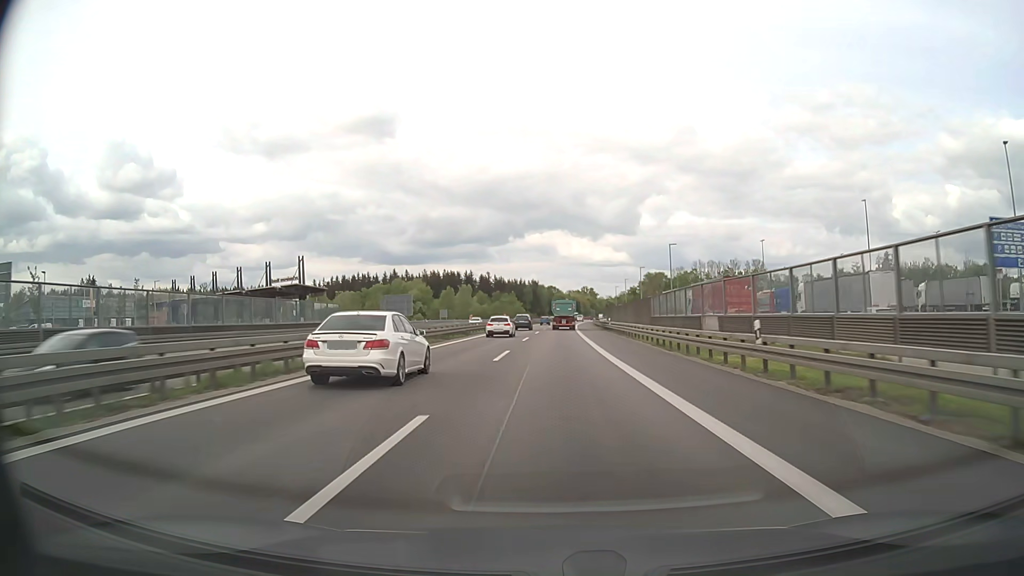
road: motorway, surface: asphalt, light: Day
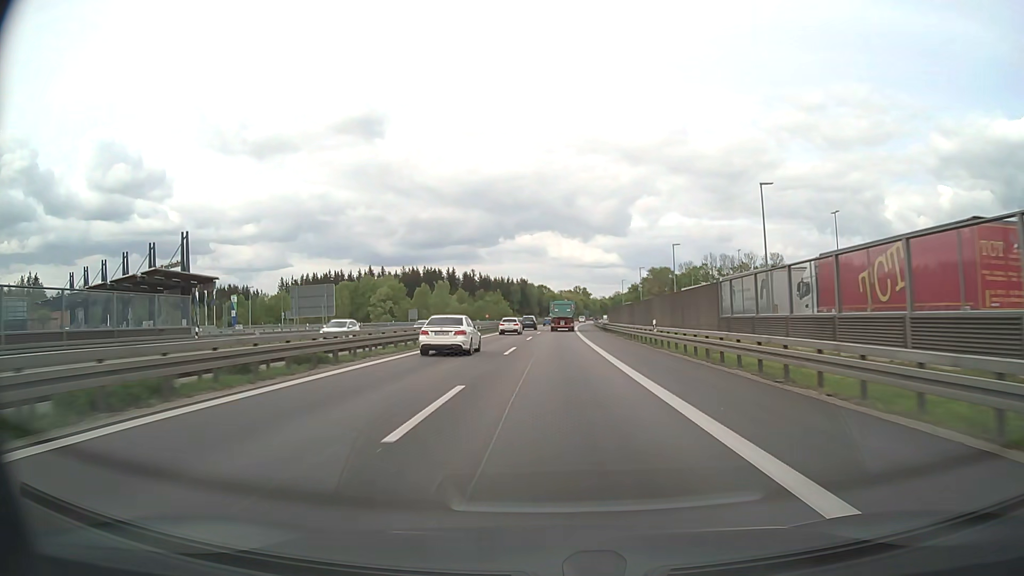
(+0.2, +31.9) m; +1°
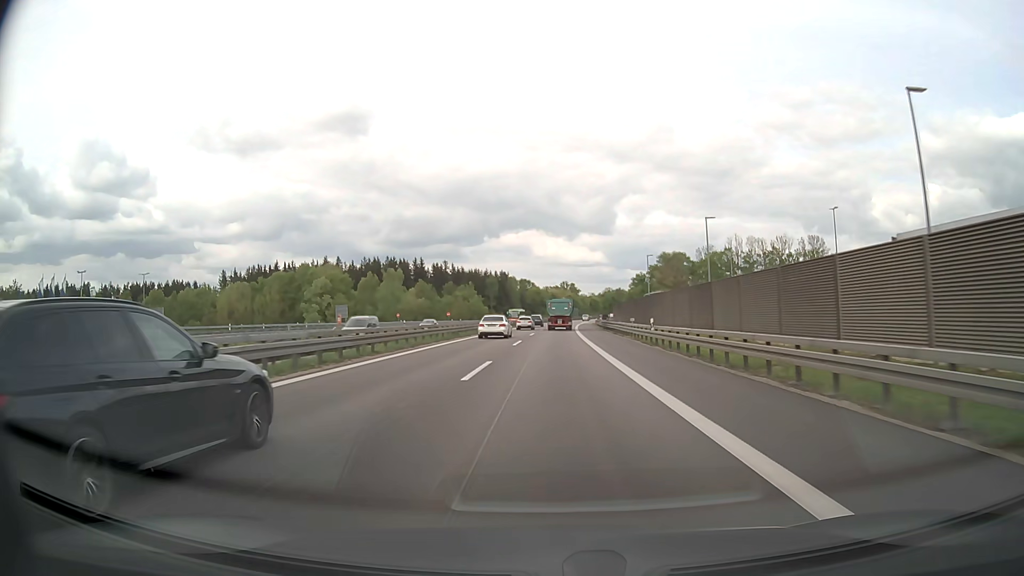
(+0.5, +47.3) m; +1°
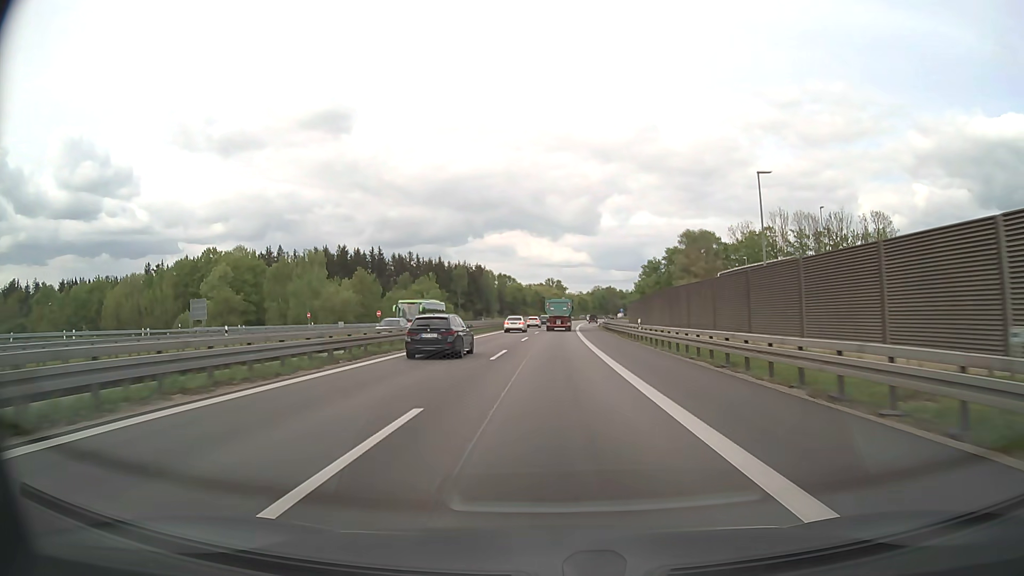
(+0.5, +46.6) m; +1°
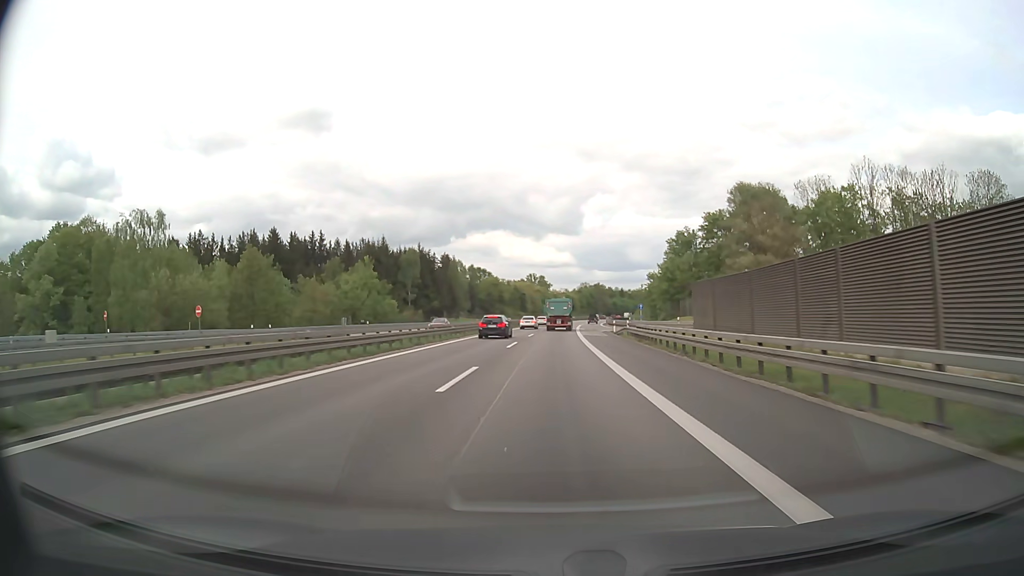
(+0.6, +45.9) m; +1°
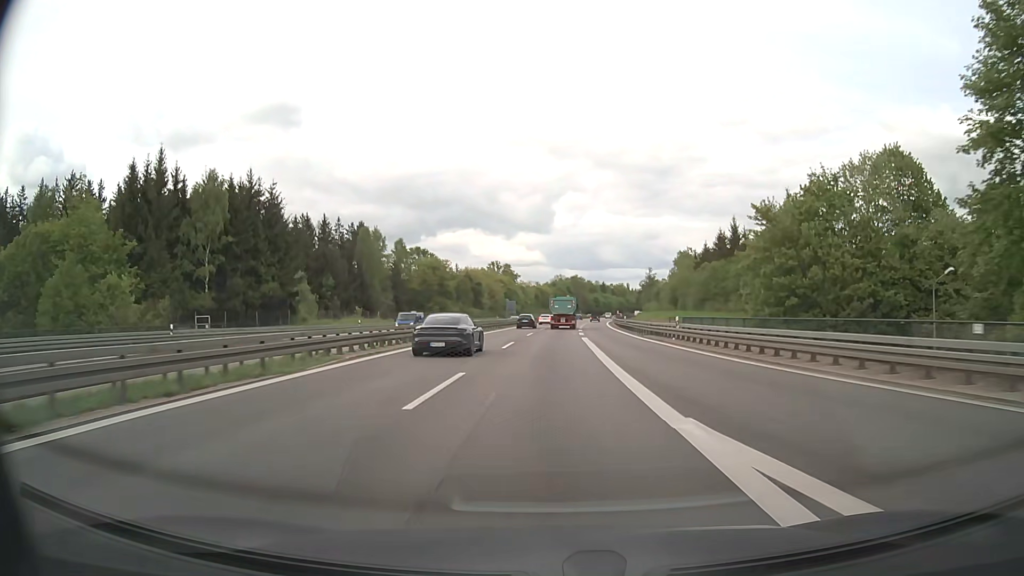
(+1.6, +75.0) m; +3°
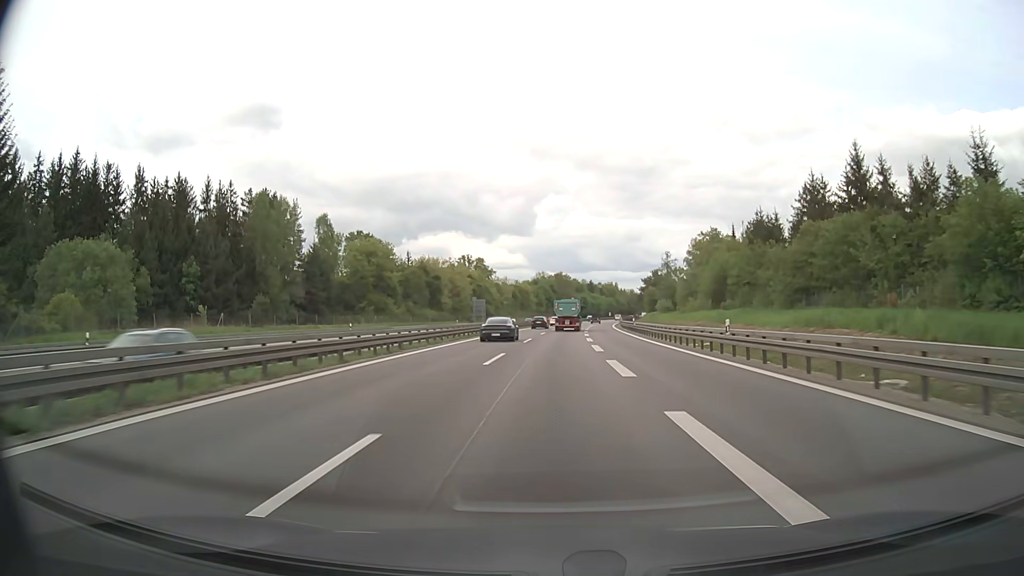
(+0.5, +44.3) m; +1°
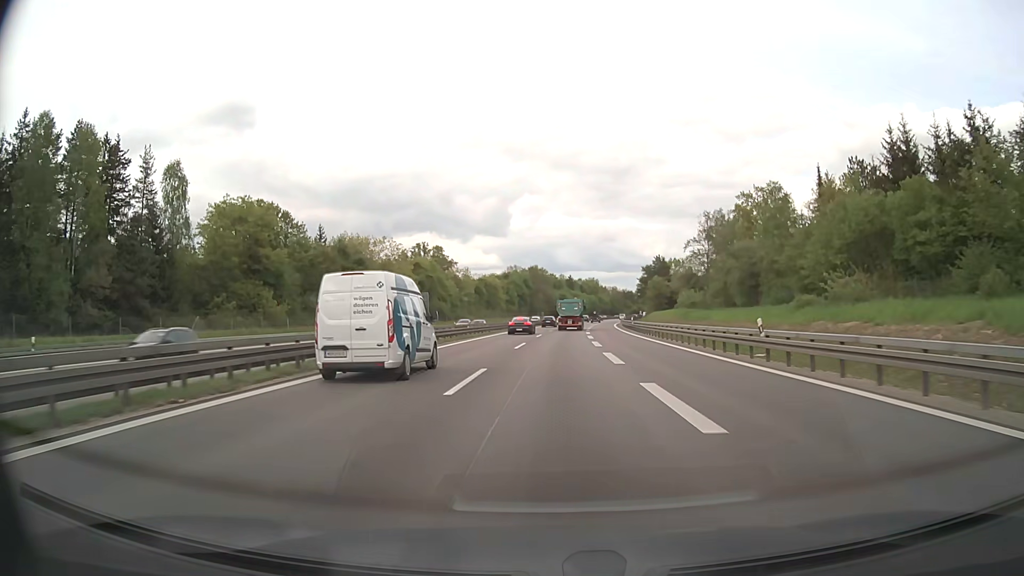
(+0.7, +43.9) m; +2°
